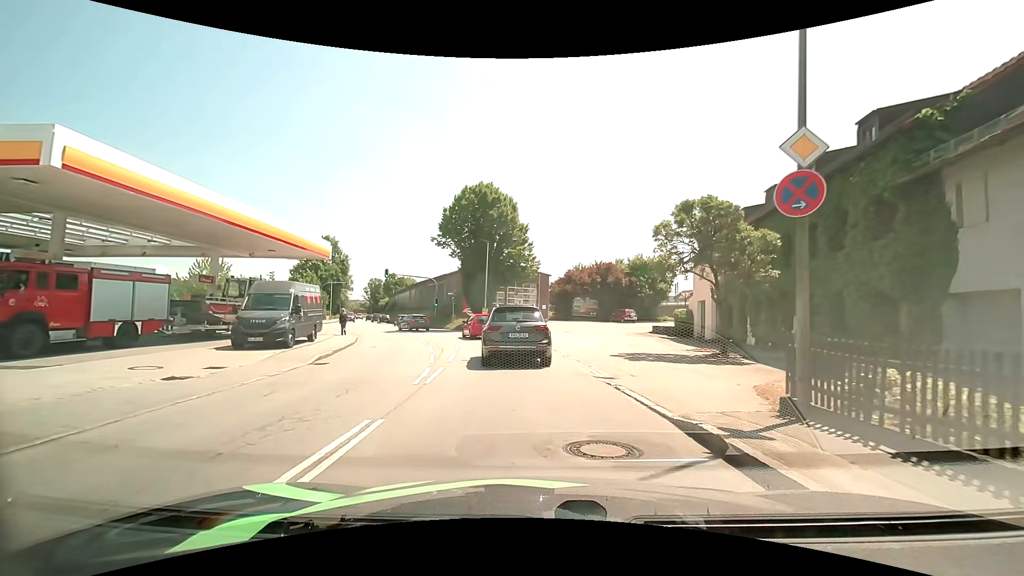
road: tertiary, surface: asphalt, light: Day
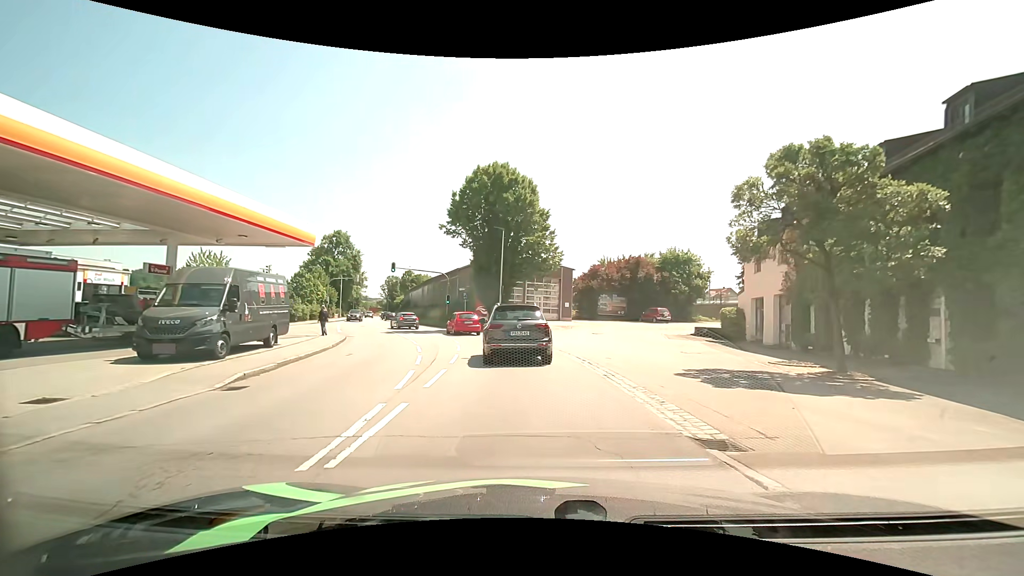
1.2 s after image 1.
(-0.1, +5.5) m; -2°
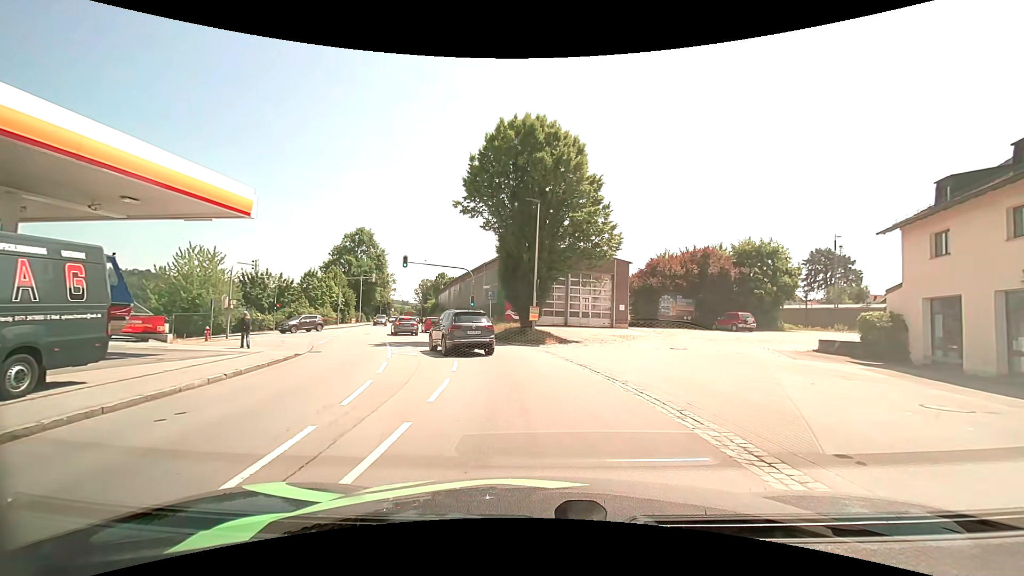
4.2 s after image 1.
(-0.3, +10.3) m; -6°
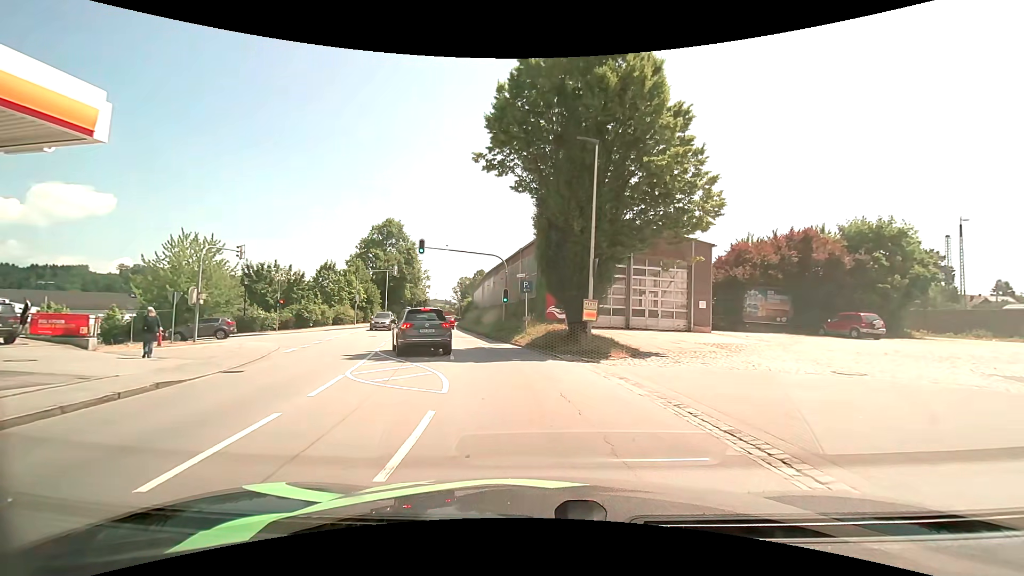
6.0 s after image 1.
(-0.2, +9.2) m; -3°
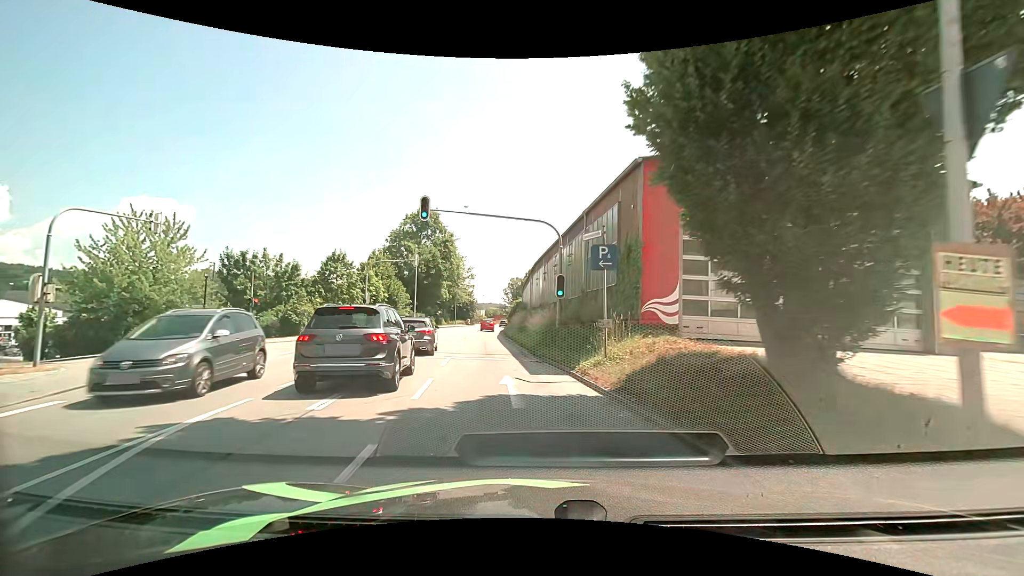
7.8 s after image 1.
(-0.8, +13.6) m; -6°
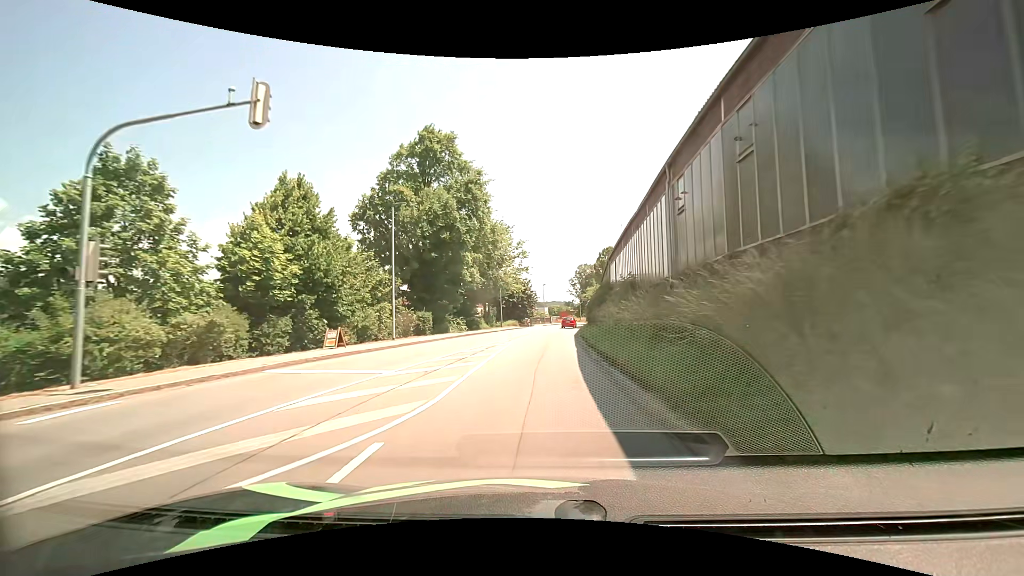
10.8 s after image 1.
(-2.9, +31.1) m; -8°
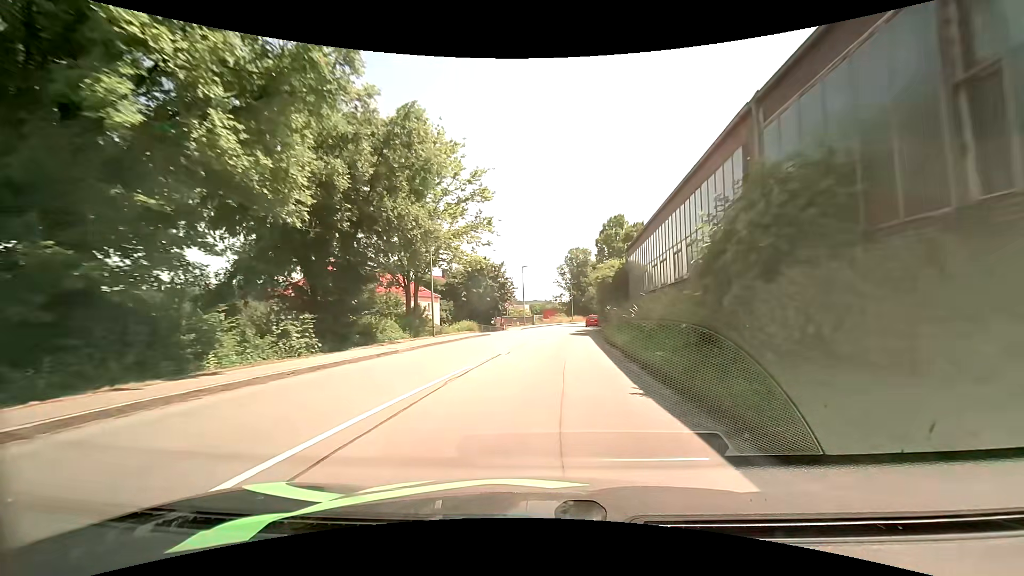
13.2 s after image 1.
(+0.4, +30.2) m; +2°
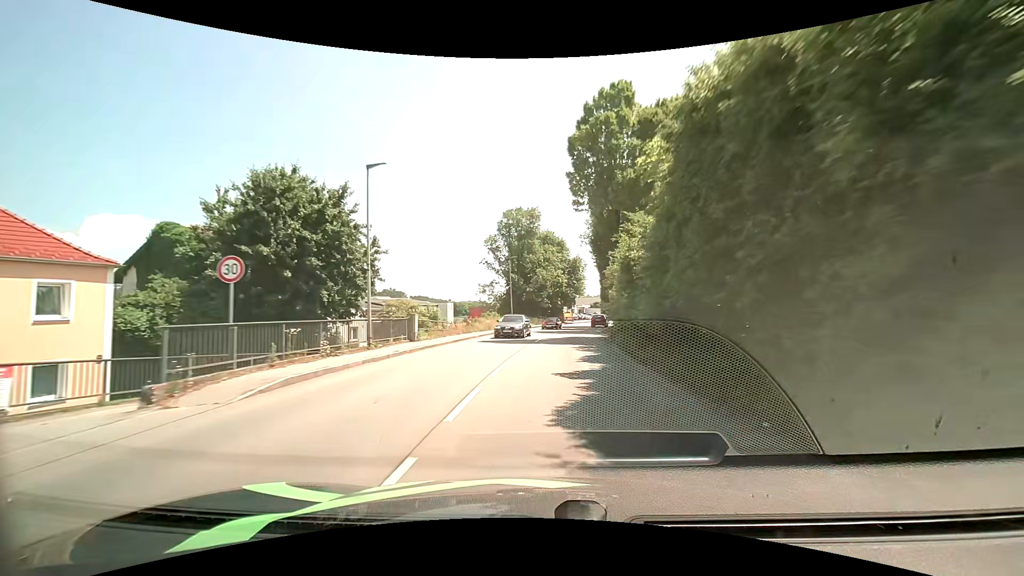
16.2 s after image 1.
(+1.7, +39.6) m; +7°
(0, +10) (+1, +20) (+2, +30) (+3, +40) (+5, +50) (+7, +60) (+9, +69) (+12, +79) (+15, +88) (+19, +98) m
